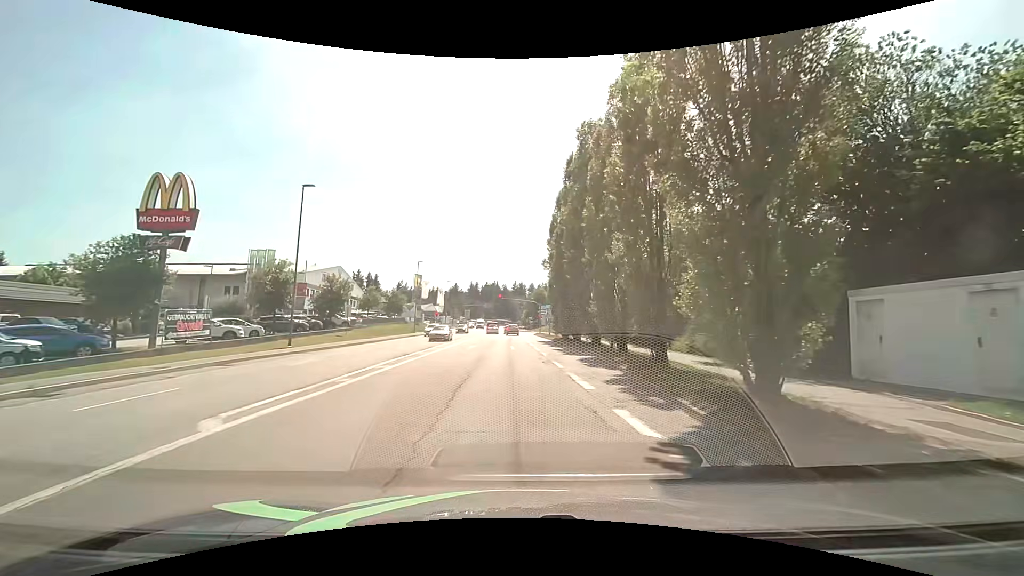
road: tertiary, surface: asphalt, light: Day
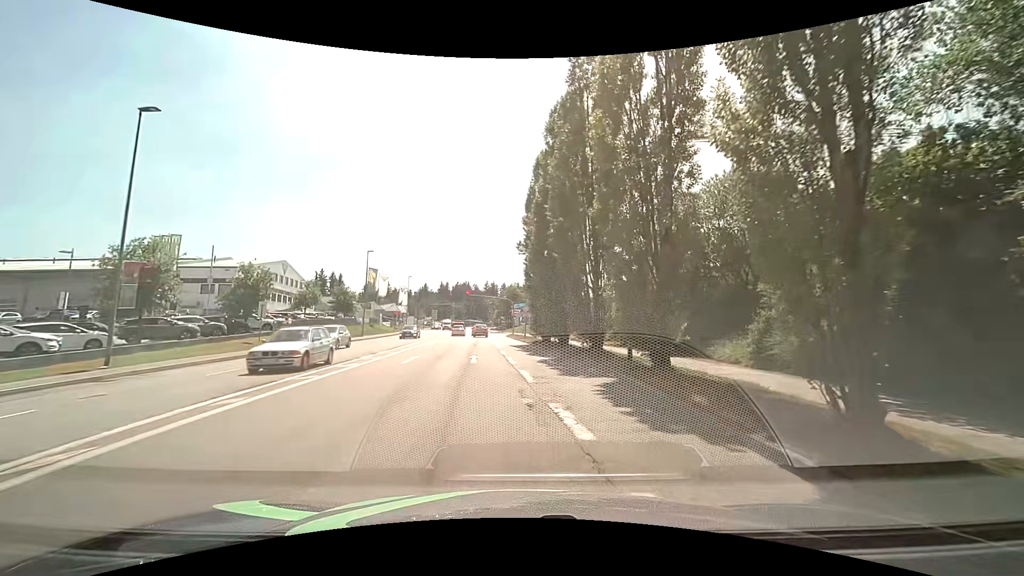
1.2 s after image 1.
(+0.3, +10.9) m; +3°
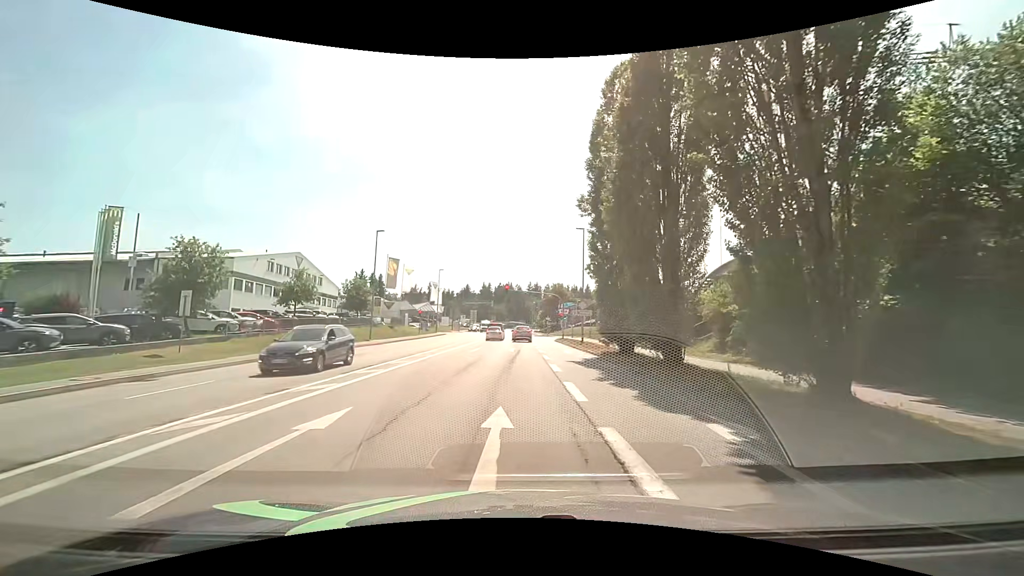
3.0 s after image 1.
(-0.7, +14.7) m; -5°
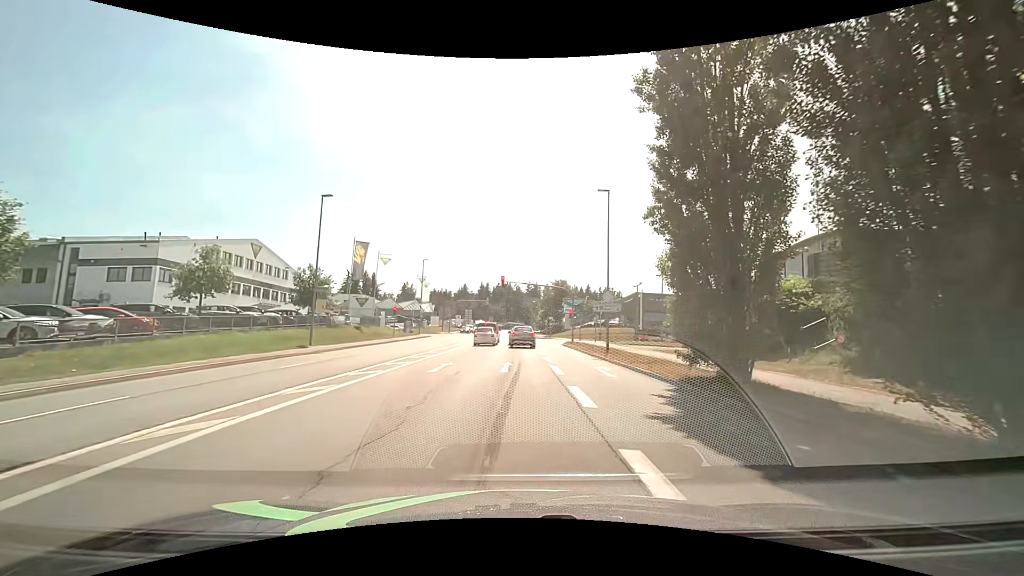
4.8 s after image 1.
(+0.1, +12.8) m; 0°
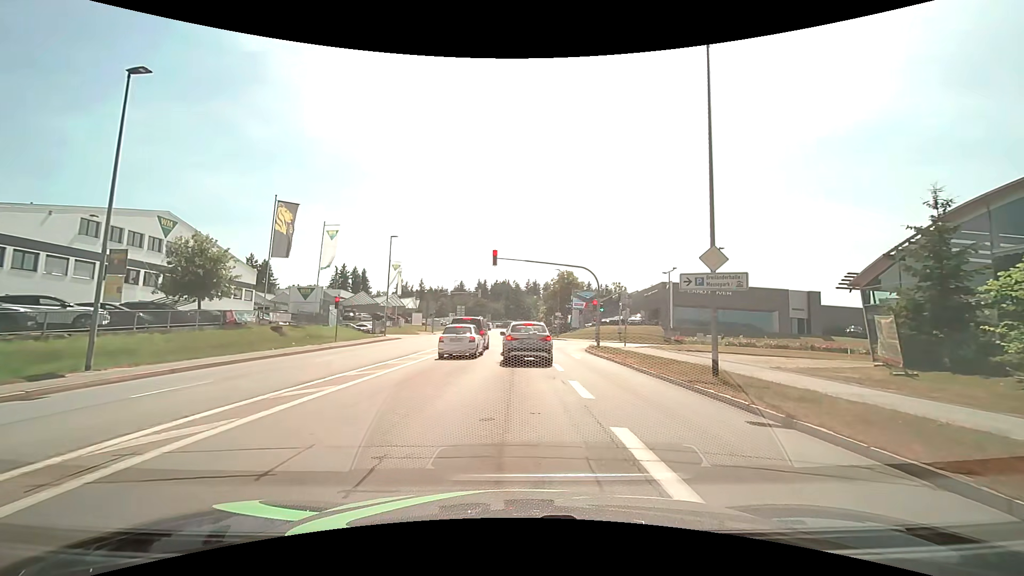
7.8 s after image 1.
(+0.2, +16.8) m; +1°
(0, +10) (0, +20) (0, +30) (0, +40) (0, +50) (0, +60) (0, +70) (-1, +80) (-1, +90) (-1, +100) m
